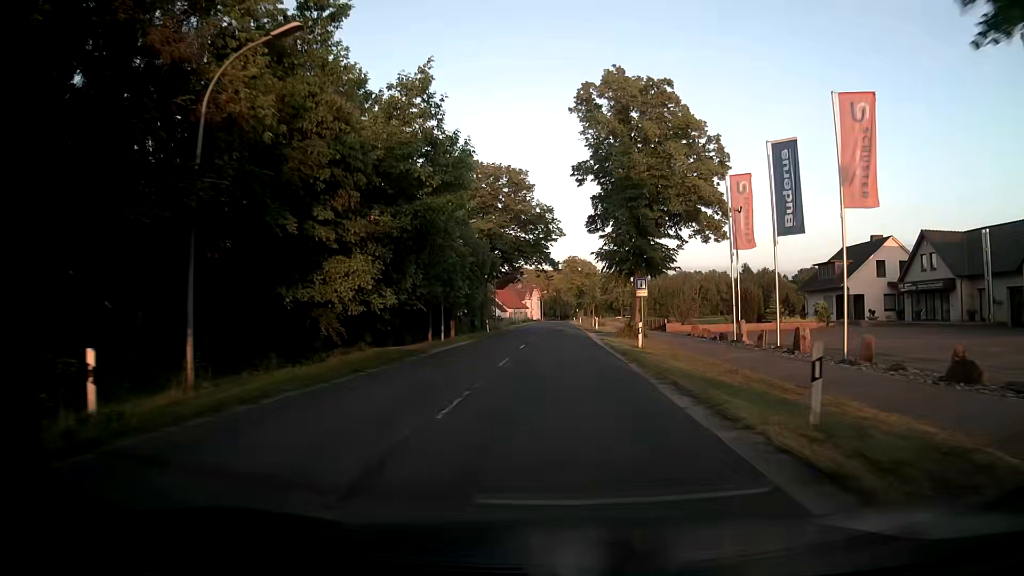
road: secondary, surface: asphalt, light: Day
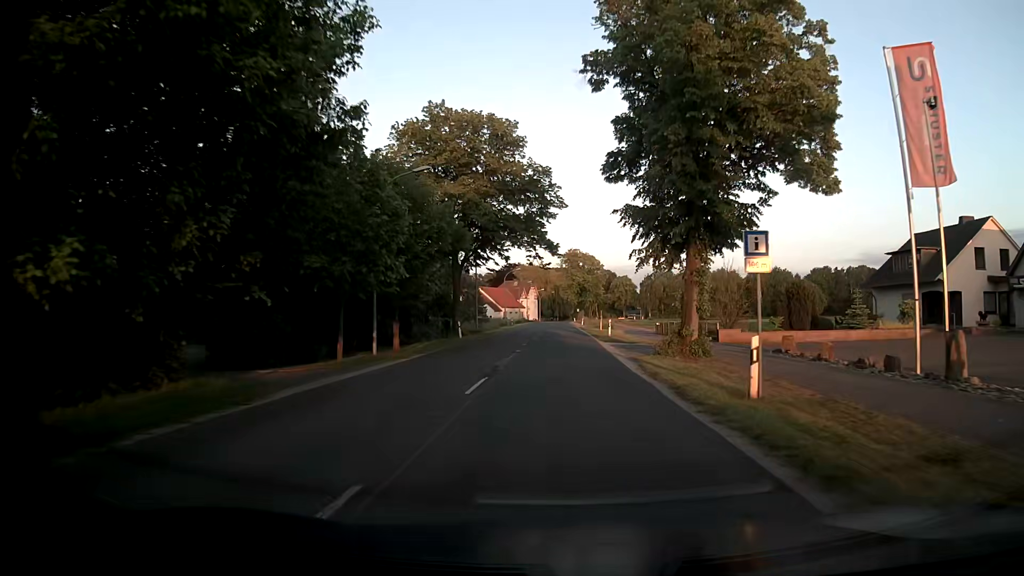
(+0.1, +15.6) m; +1°
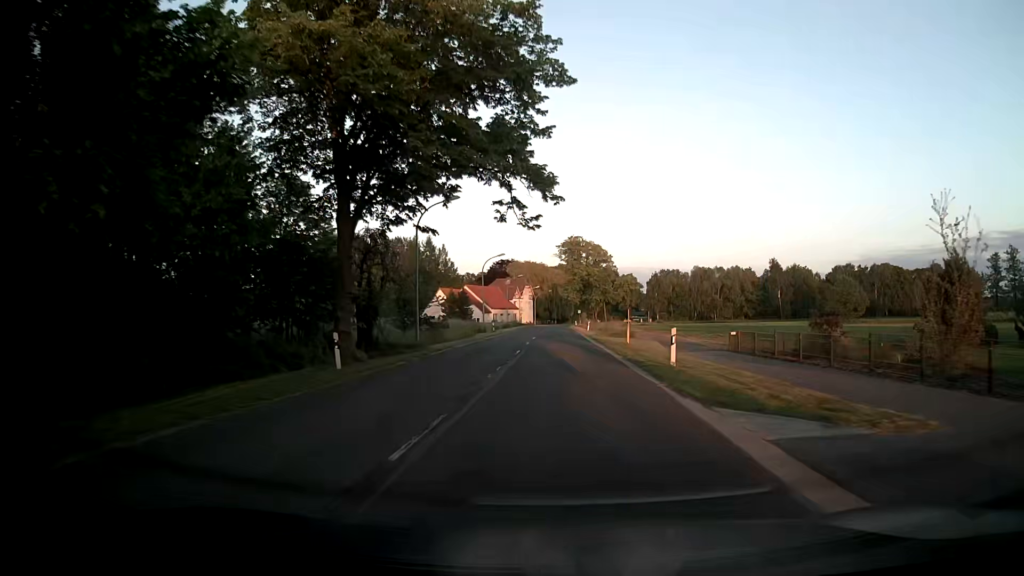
(-0.1, +23.4) m; -1°
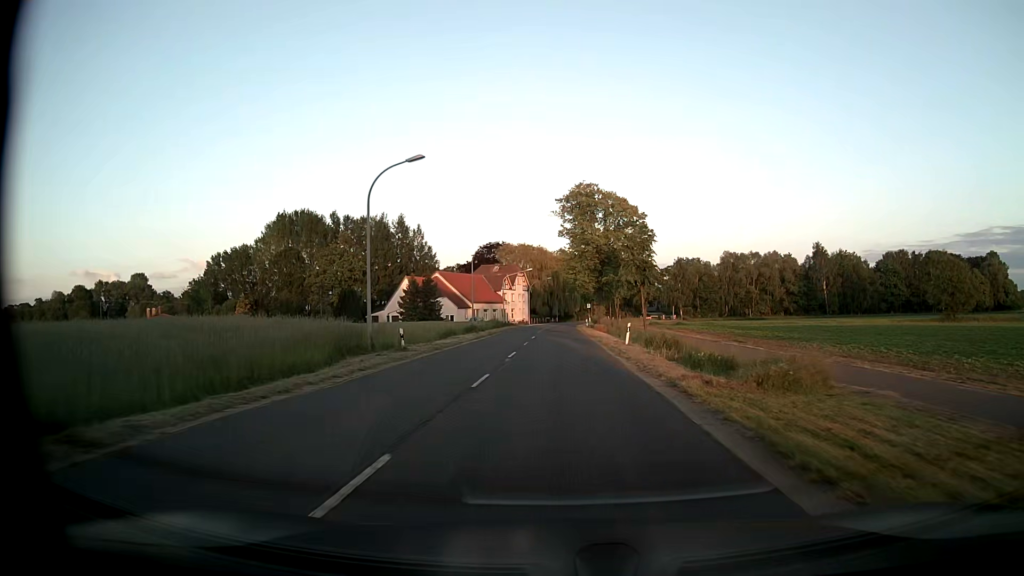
(+0.8, +38.9) m; +1°
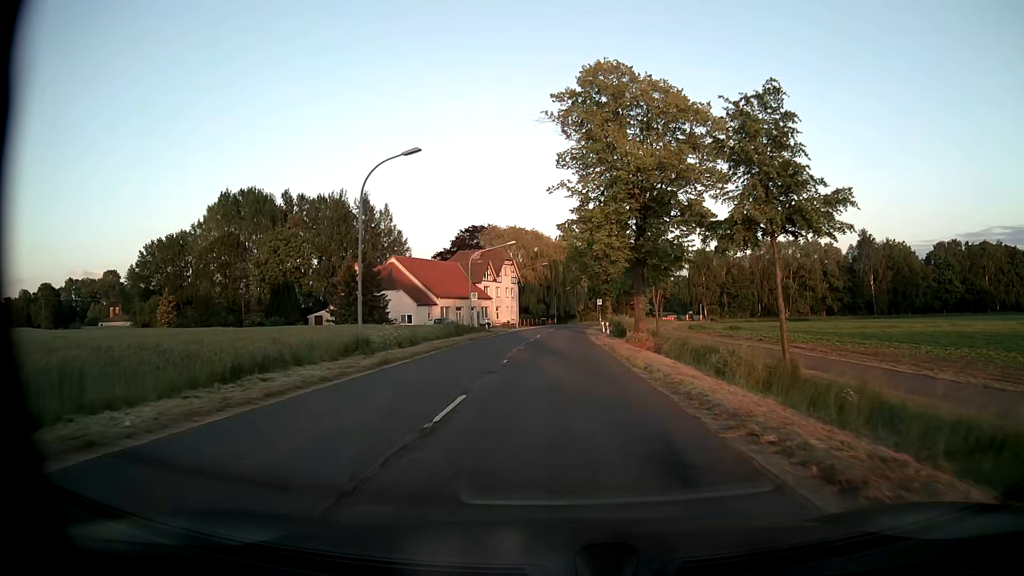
(+0.2, +31.3) m; 0°
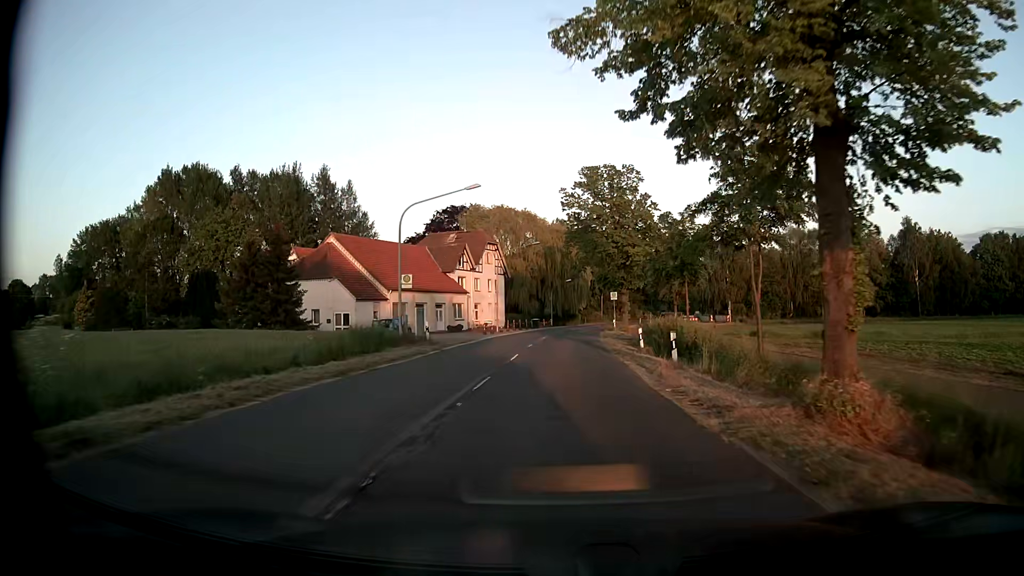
(0.0, +23.5) m; 0°
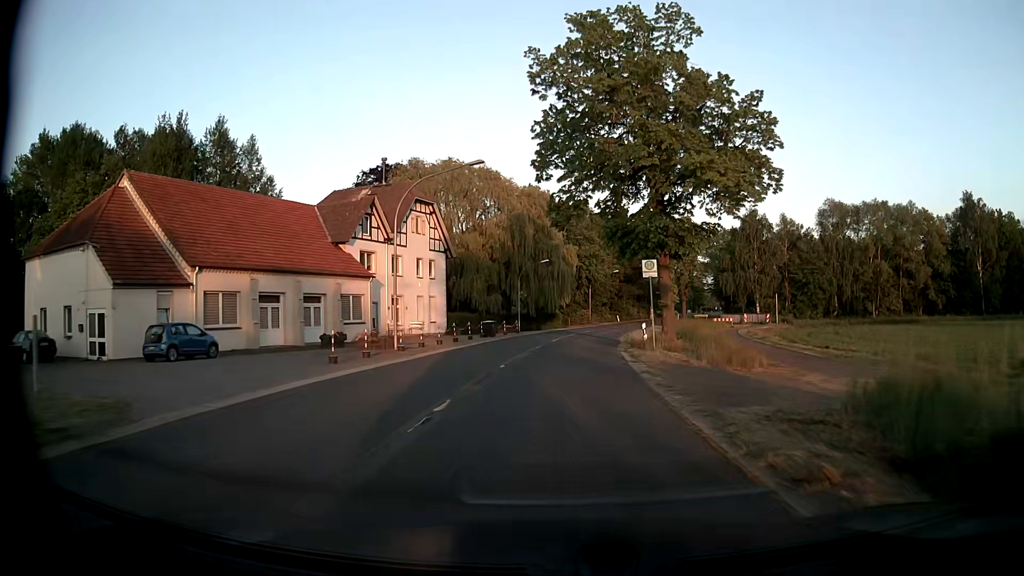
(+0.5, +31.3) m; +2°
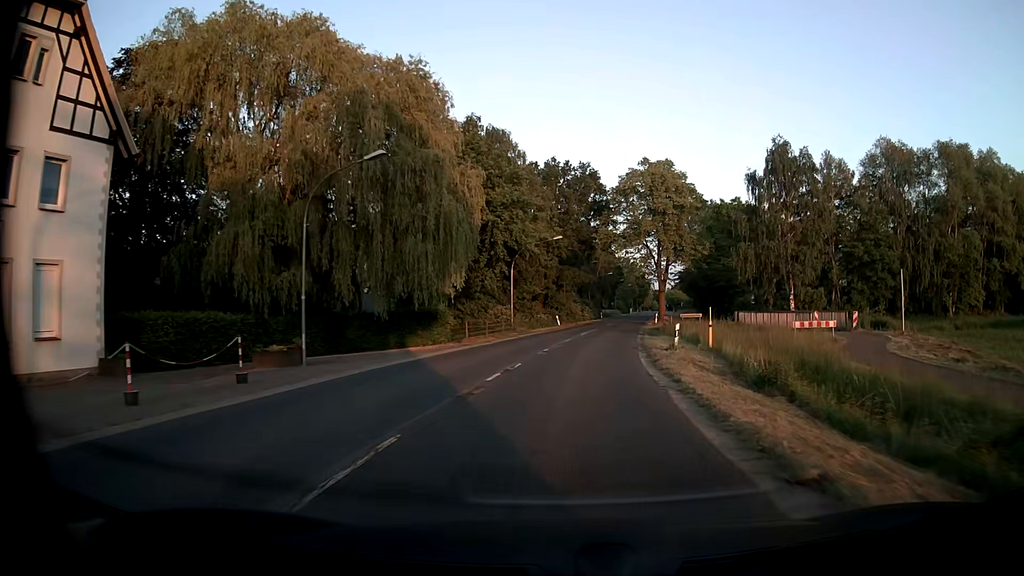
(+1.8, +39.0) m; +6°
(0, +10) (+1, +20) (+2, +30) (+3, +40) (+4, +50) (+6, +60) (+7, +70) (+9, +79) (+10, +89) (+12, +99) m
